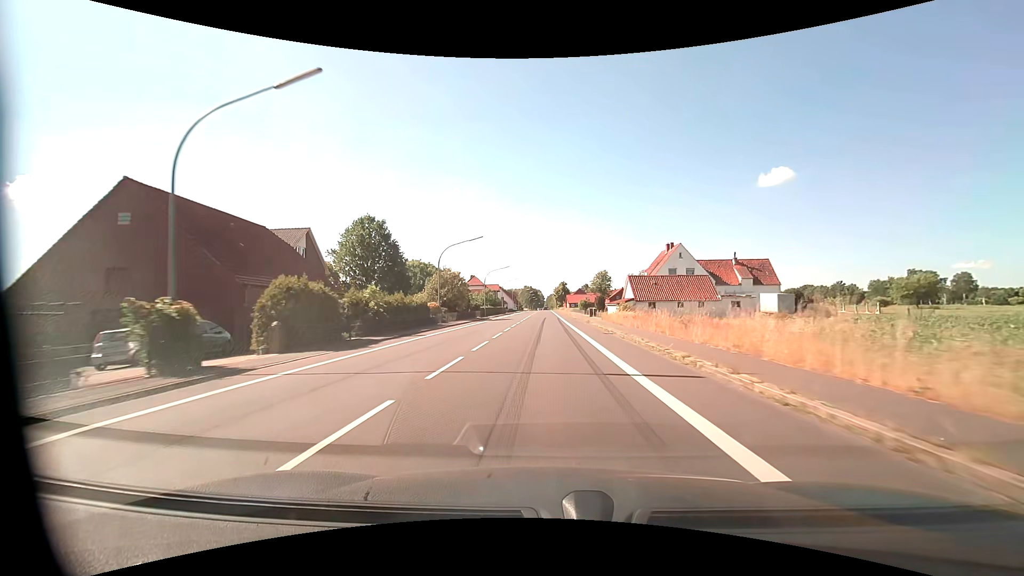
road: primary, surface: asphalt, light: Day
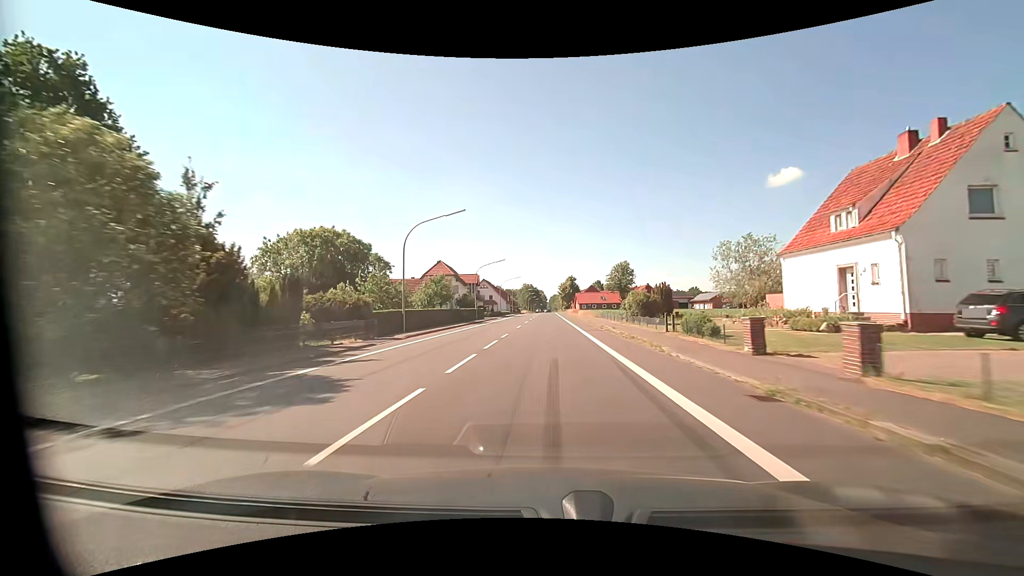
(-0.2, +47.1) m; 0°
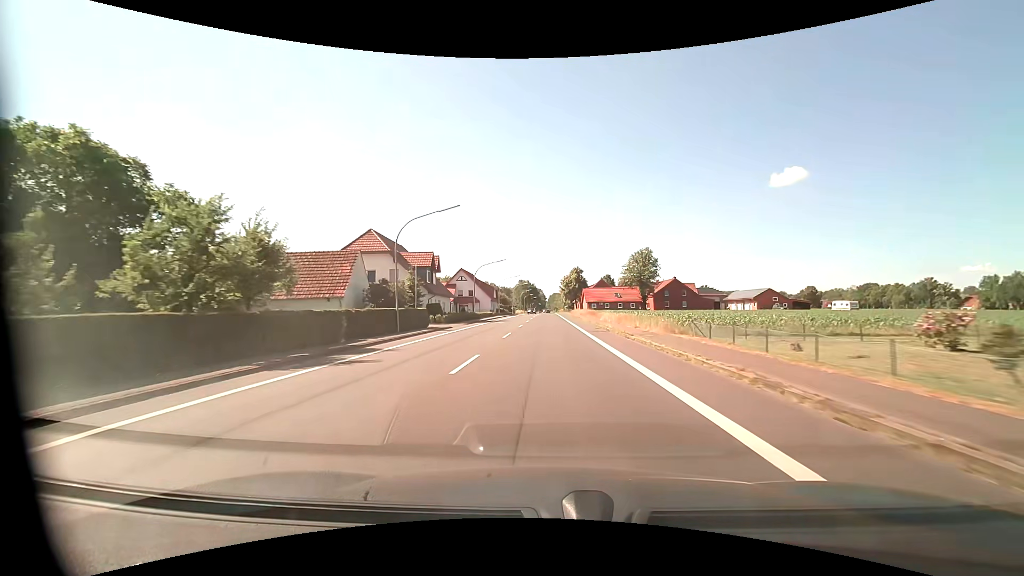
(-0.1, +35.3) m; 0°
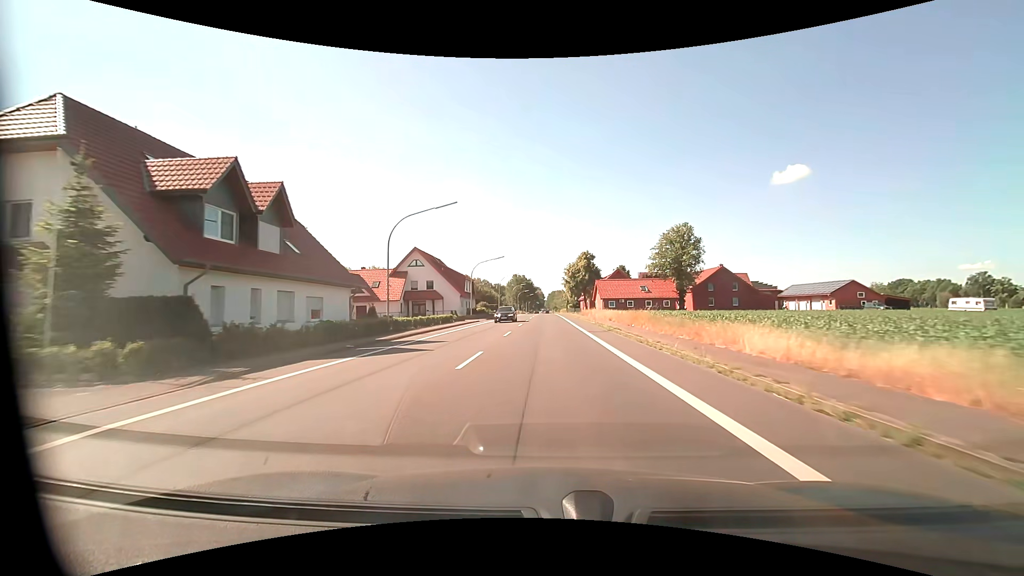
(0.0, +35.4) m; 0°
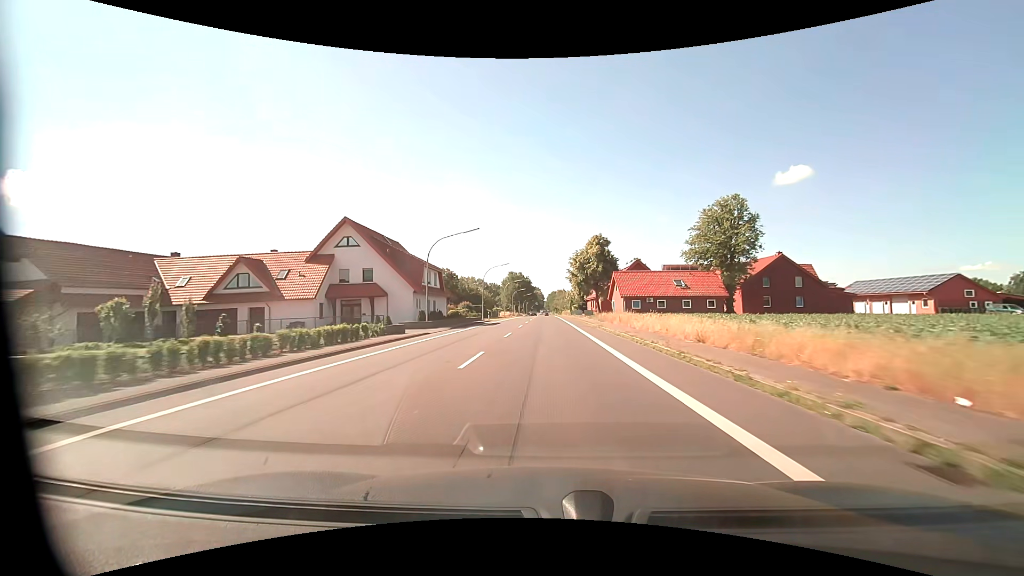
(0.0, +23.6) m; 0°
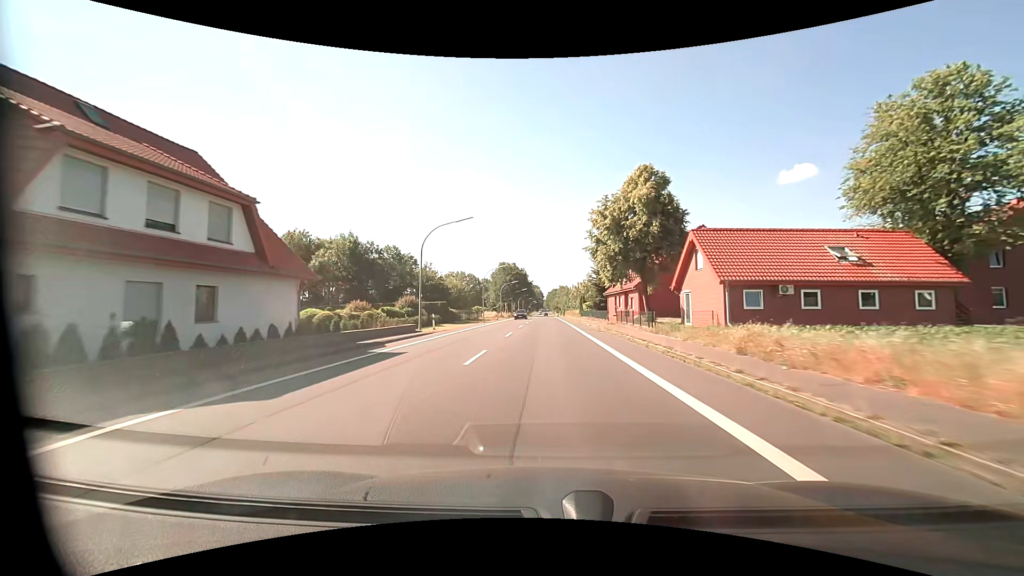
(0.0, +35.4) m; 0°
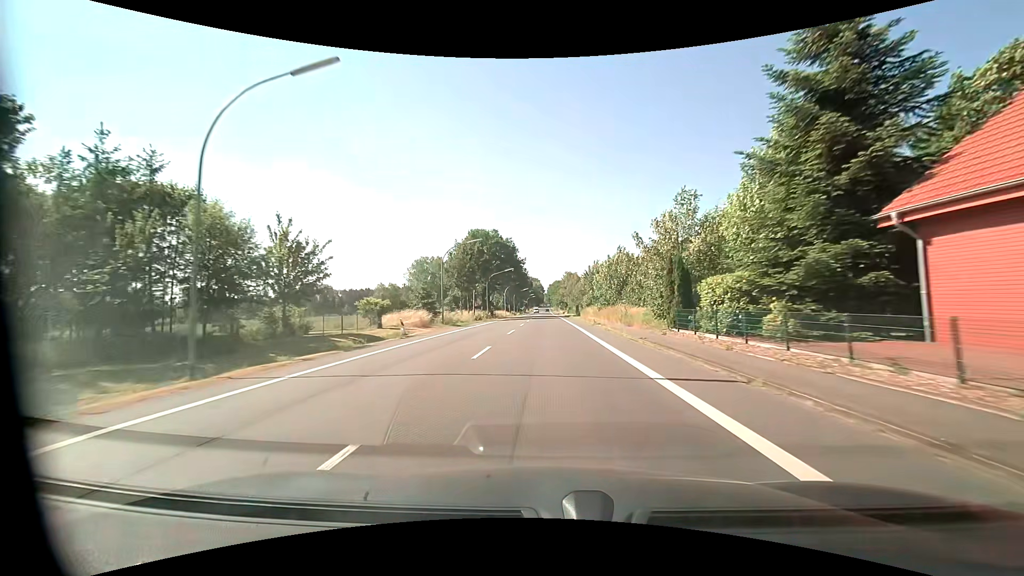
(-0.1, +59.1) m; 0°
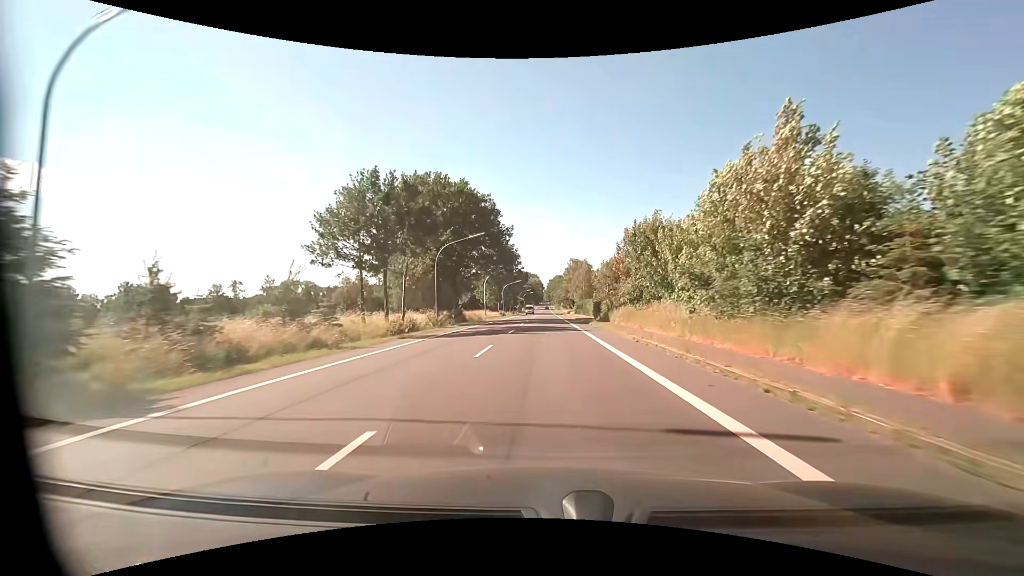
(0.0, +35.6) m; 0°
(0, +10) (0, +20) (0, +30) (0, +40) (0, +50) (0, +60) (0, +70) (0, +80) (0, +90) (0, +100) m
